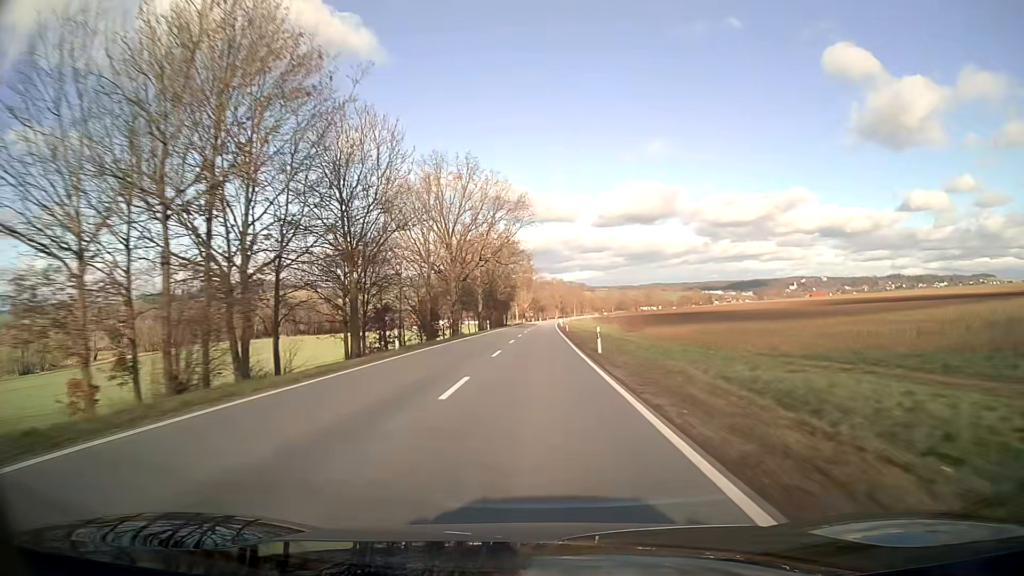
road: secondary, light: Day
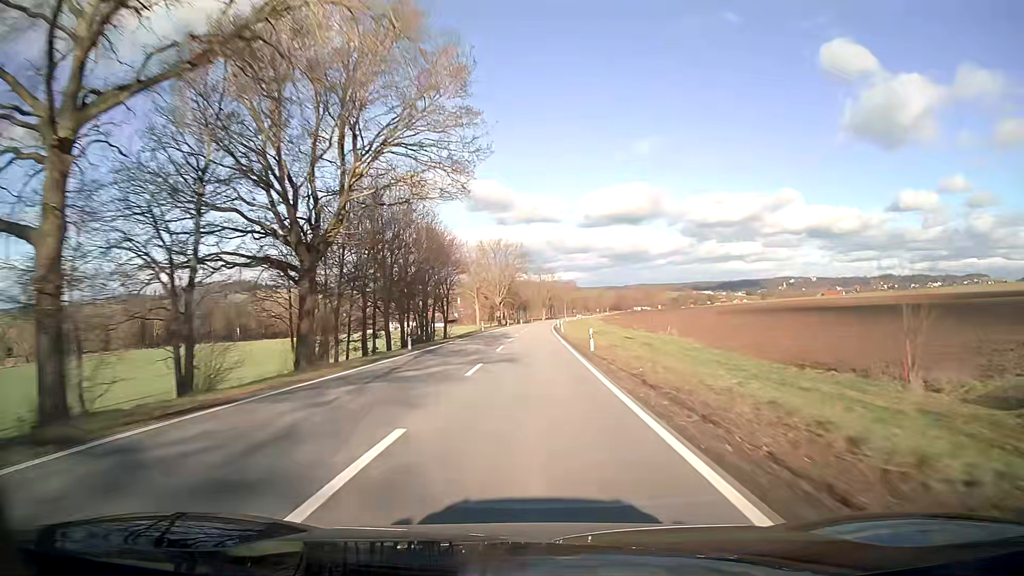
(+1.0, +79.2) m; +1°
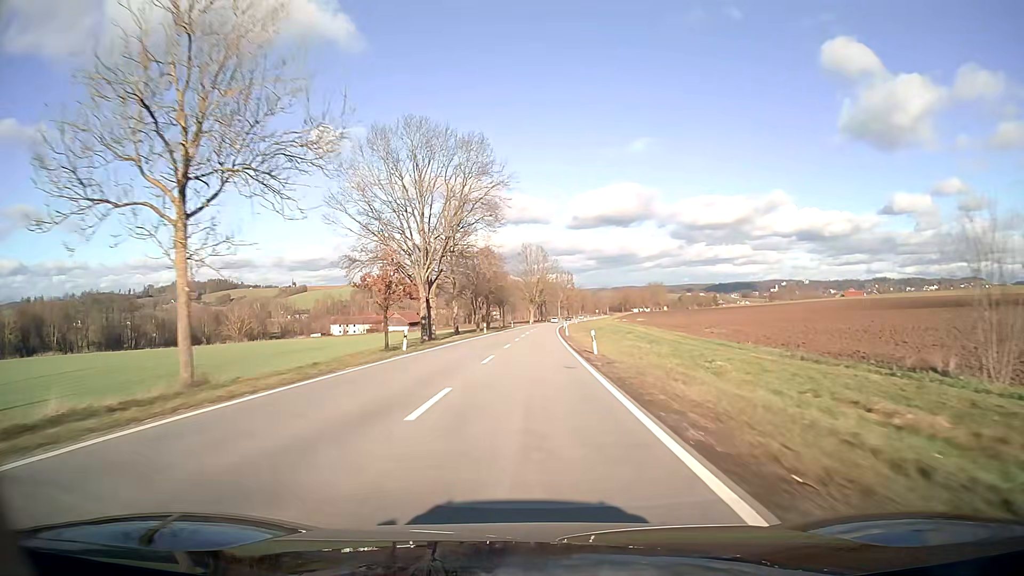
(+0.9, +79.1) m; +1°
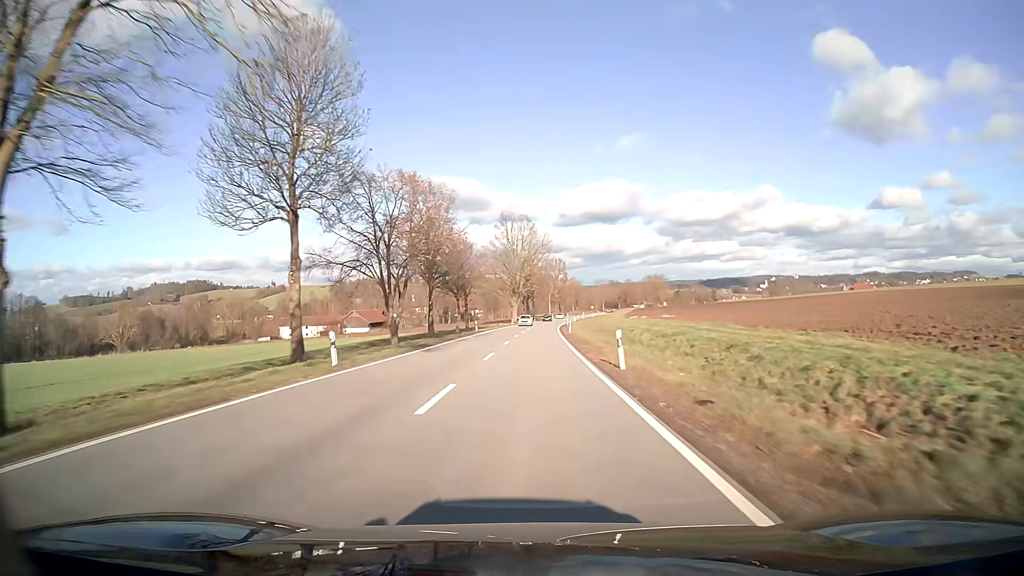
(+0.5, +47.5) m; +1°
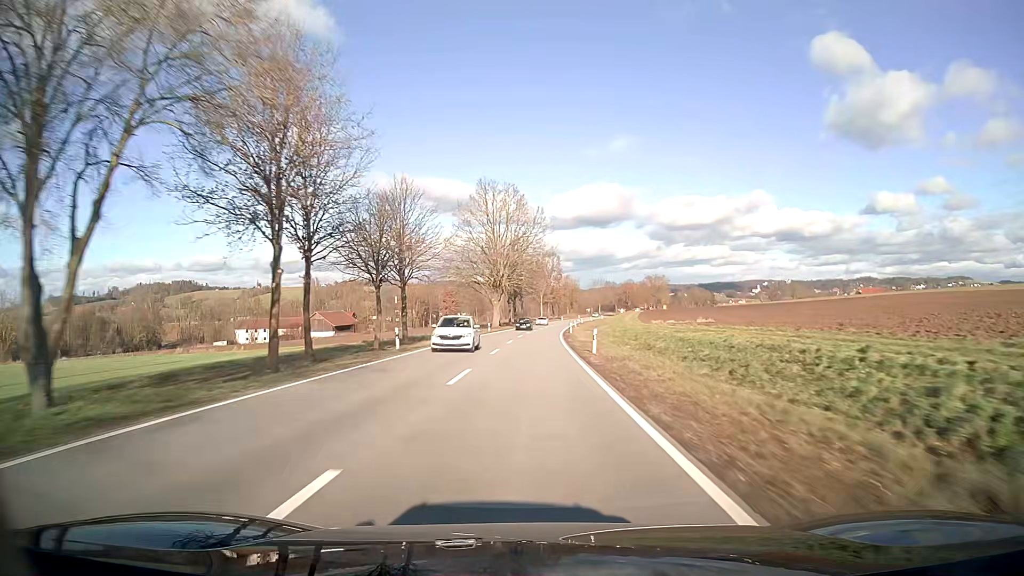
(+0.2, +31.7) m; +1°
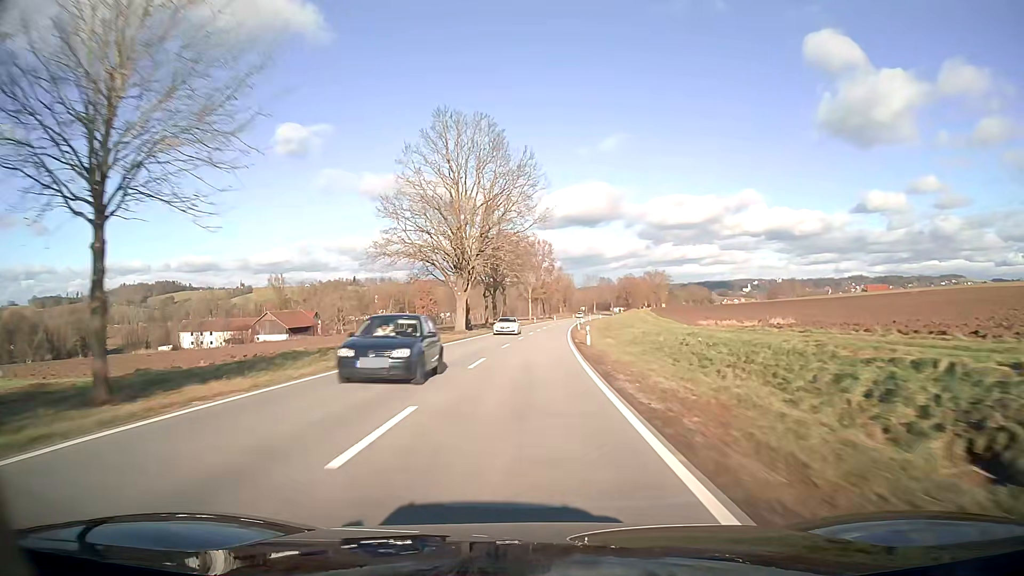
(+0.3, +31.7) m; +1°
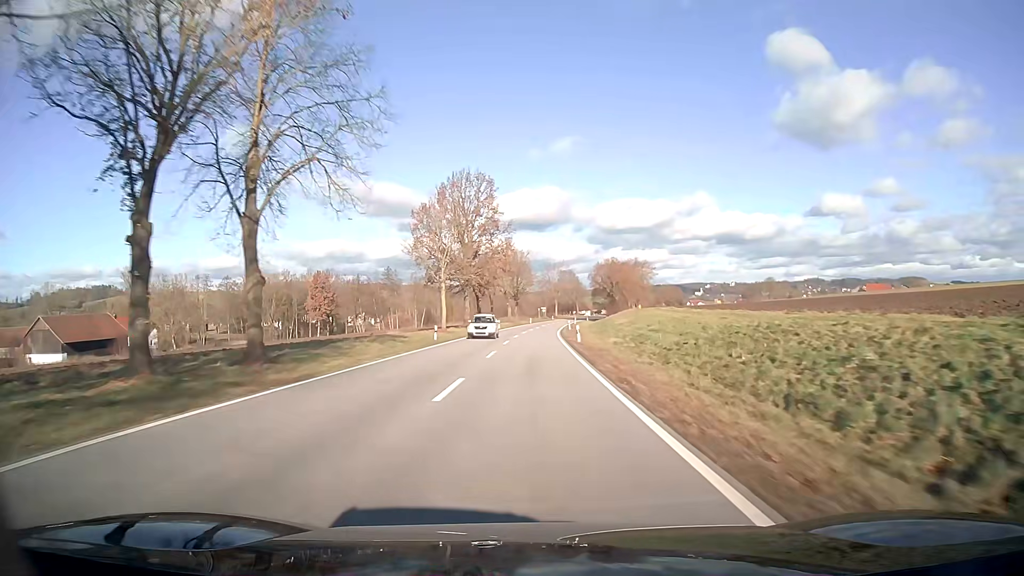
(+2.7, +78.8) m; +4°
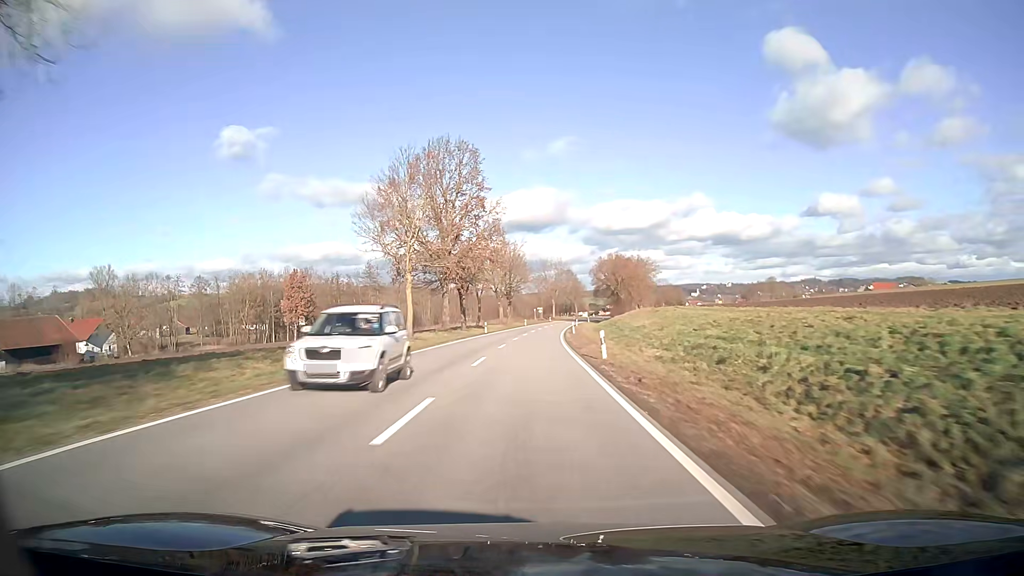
(+0.1, +15.8) m; +1°
(0, +10) (0, +20) (0, +30) (0, +40) (+1, +50) (+1, +60) (+2, +70) (+2, +80) (+3, +90) (+4, +100) m
